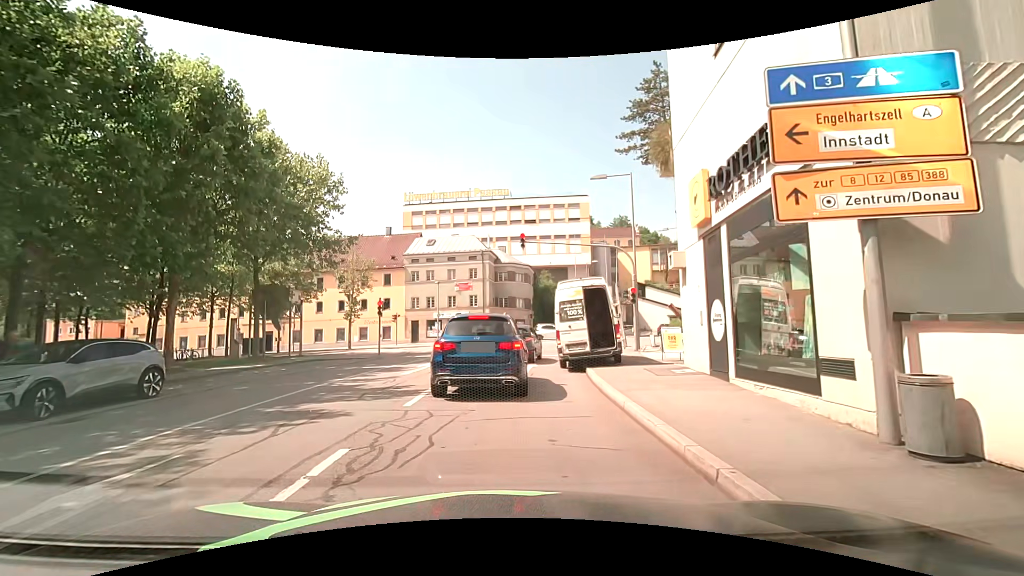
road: residential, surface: asphalt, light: Day
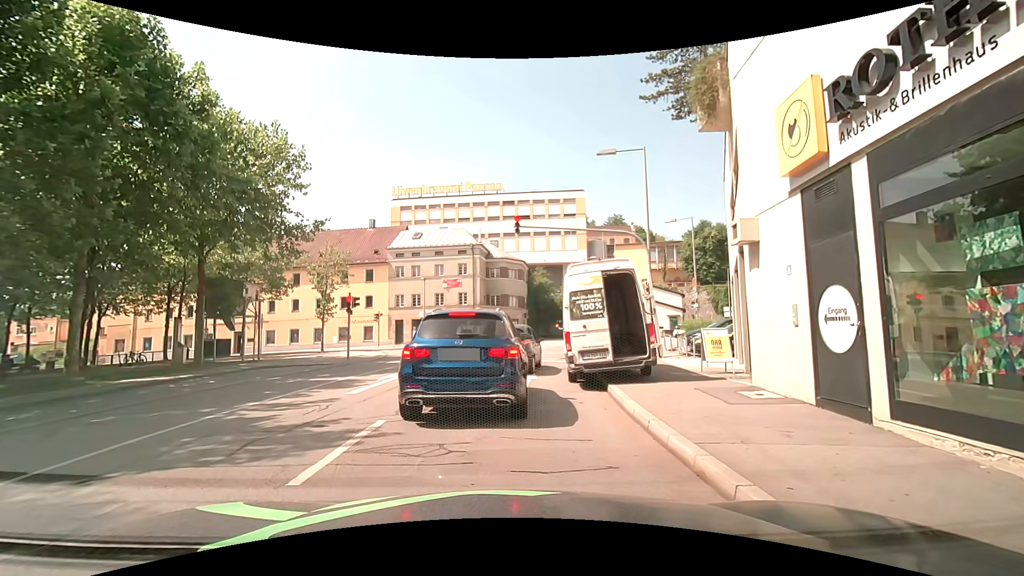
(0.0, +4.0) m; +1°
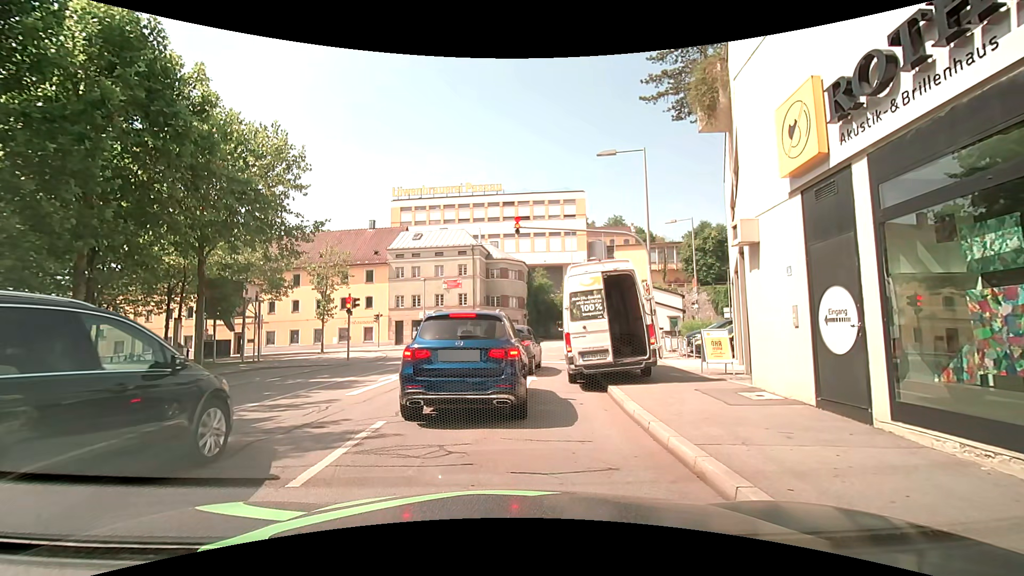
(0.0, +0.1) m; 0°
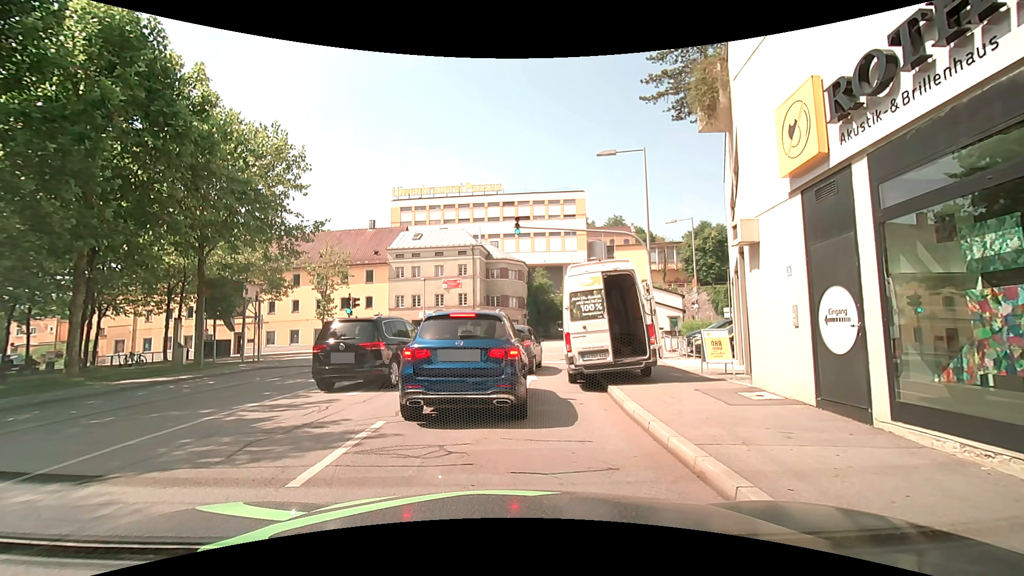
(0.0, 0.0) m; 0°
